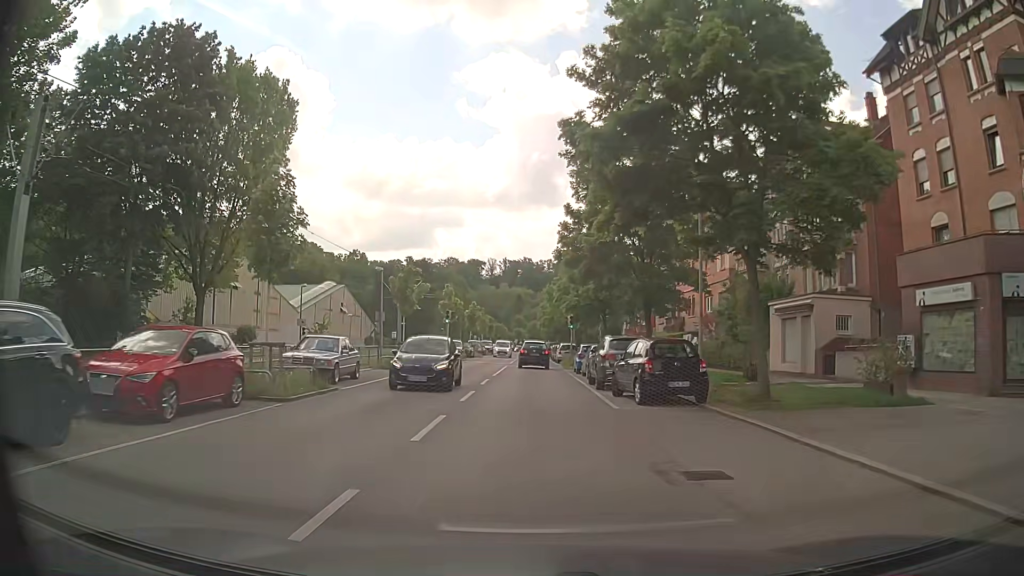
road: secondary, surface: asphalt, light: Day
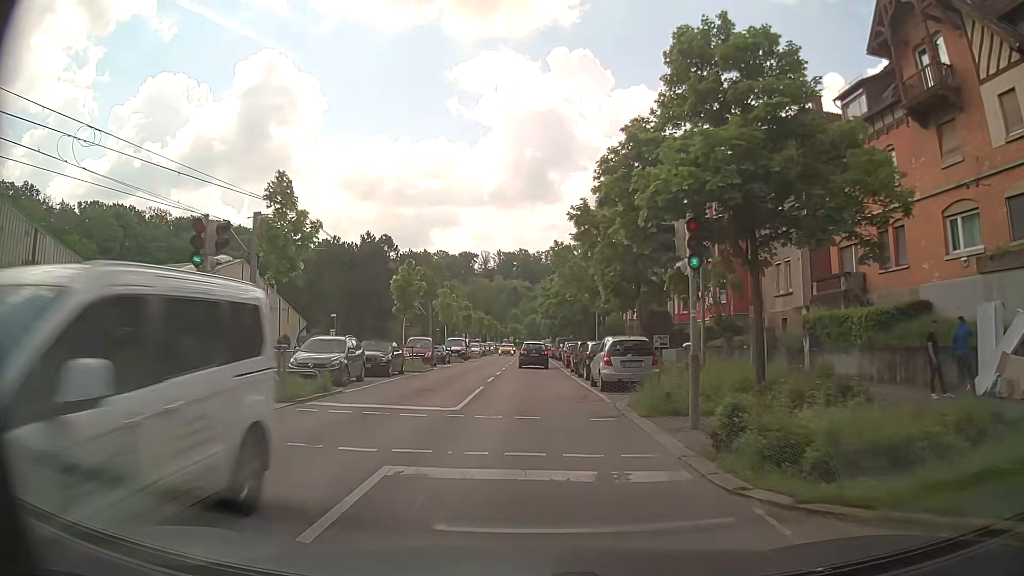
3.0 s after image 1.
(+0.3, +33.8) m; +1°
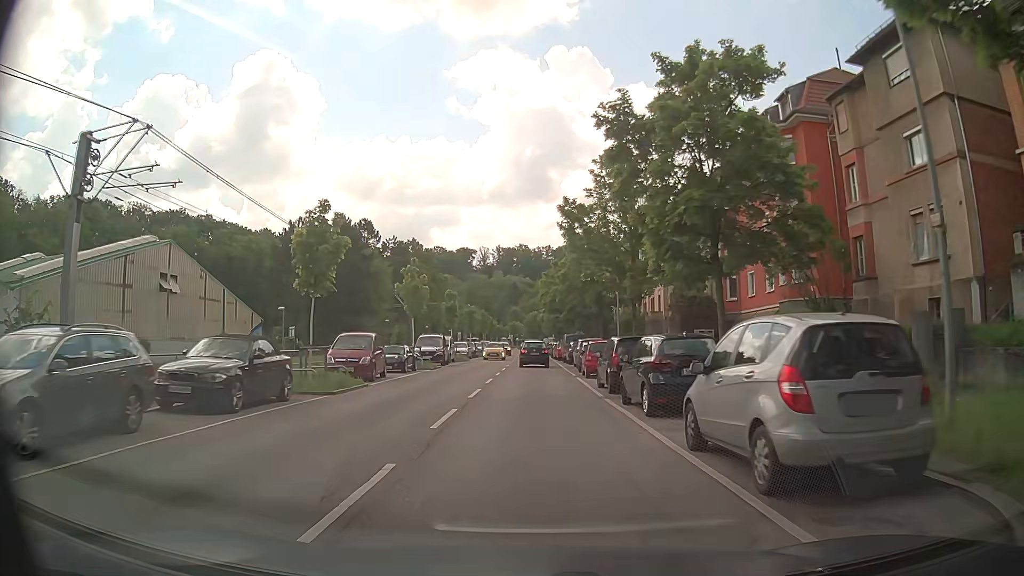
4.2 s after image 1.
(0.0, +13.9) m; -1°
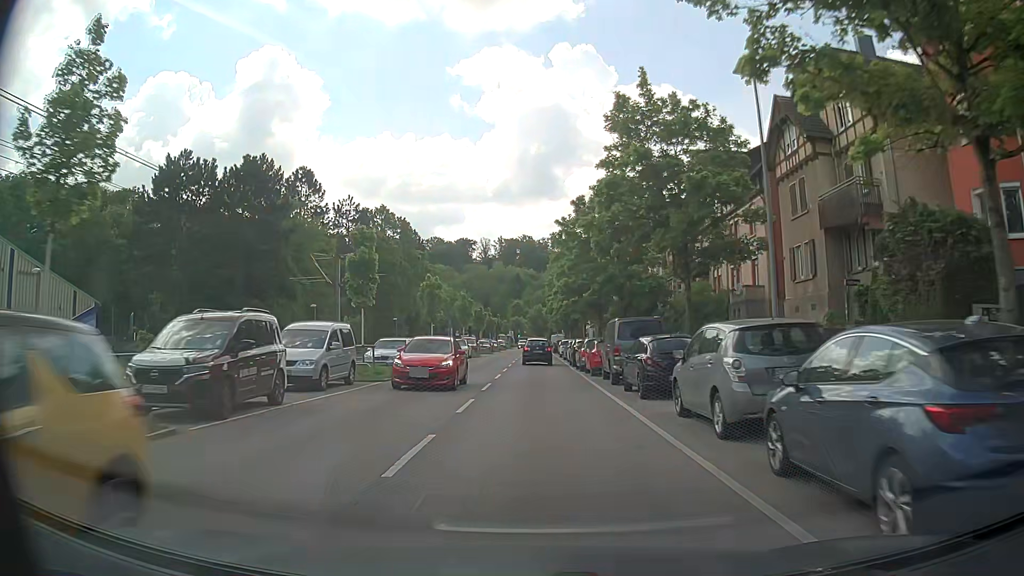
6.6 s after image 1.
(+0.5, +28.2) m; +1°
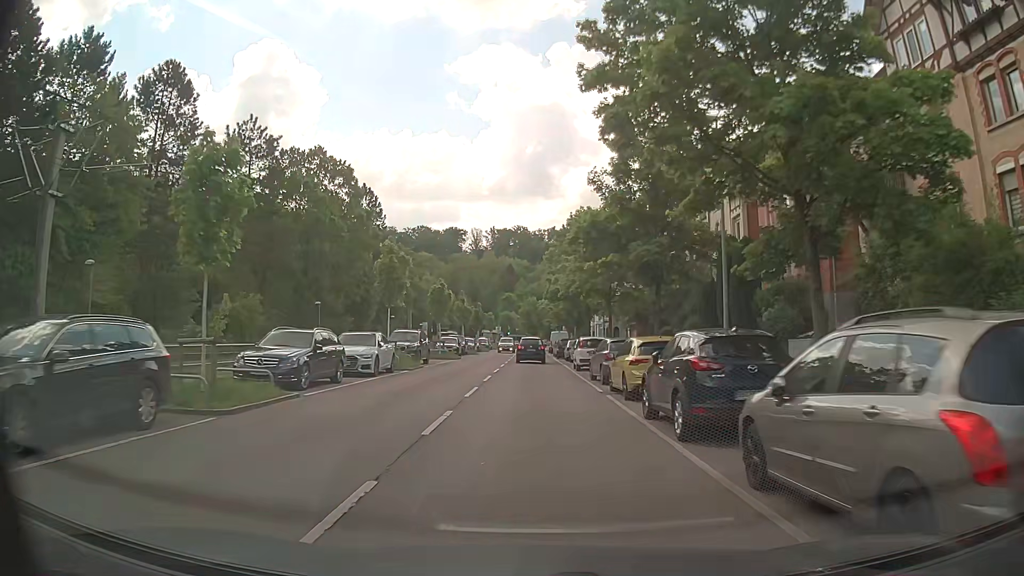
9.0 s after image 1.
(+0.2, +27.9) m; +1°
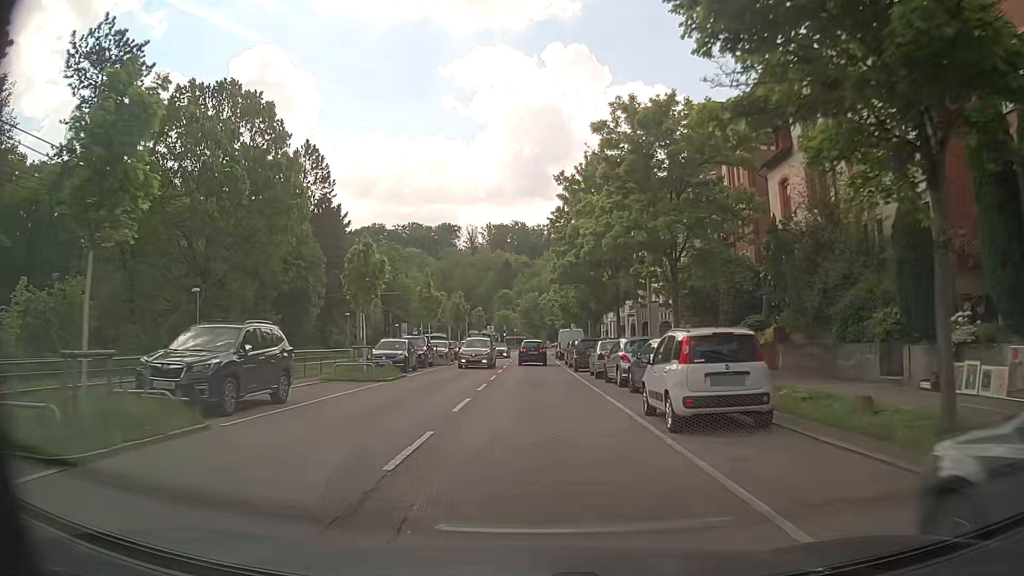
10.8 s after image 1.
(0.0, +20.6) m; 0°
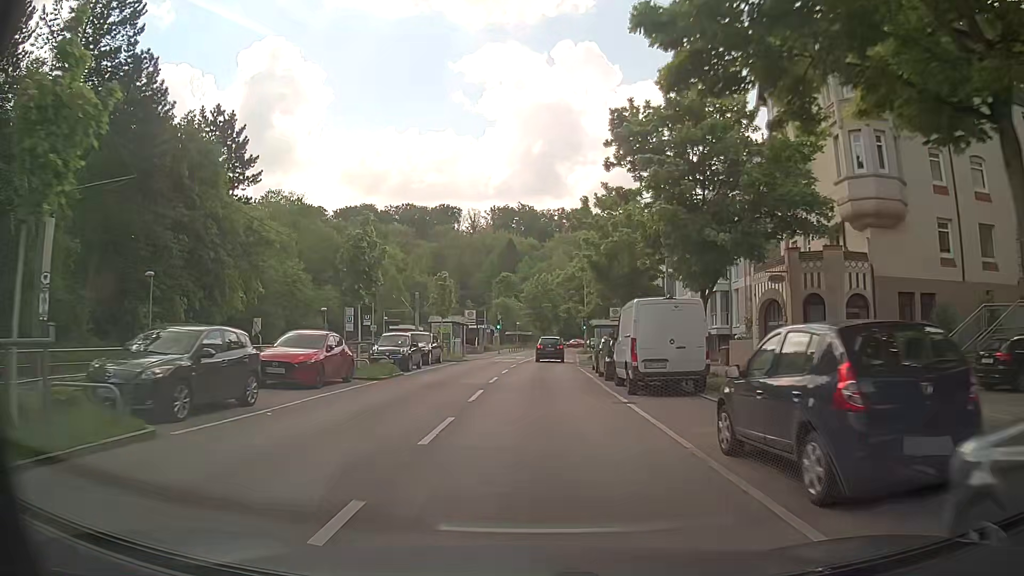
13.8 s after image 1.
(-0.3, +35.1) m; -1°
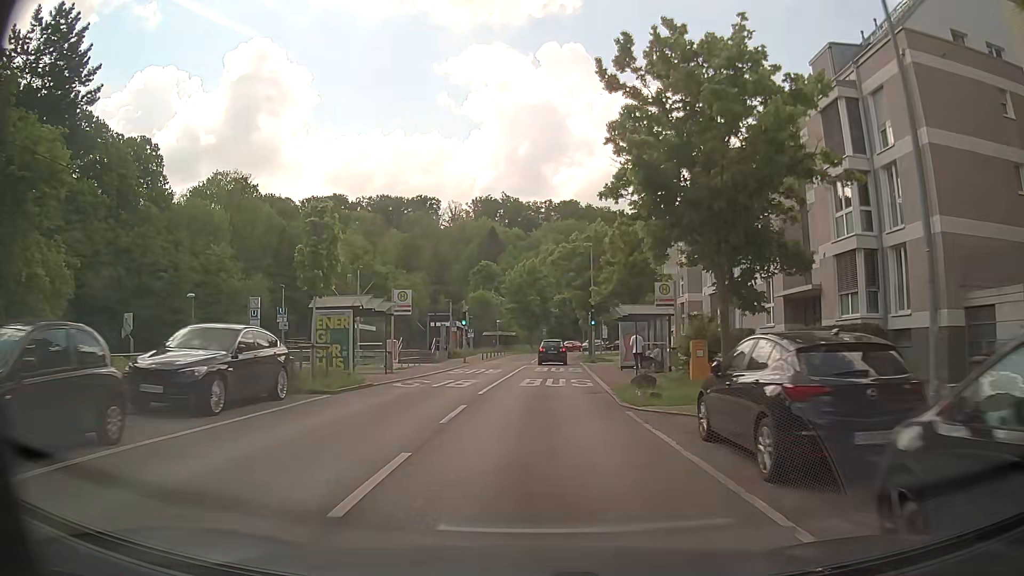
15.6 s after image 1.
(+0.2, +21.6) m; +1°
(0, +10) (0, +20) (+1, +30) (+1, +40) (+2, +50) (+2, +60) (+4, +70) (+6, +79) (+11, +88) (+18, +96) m
